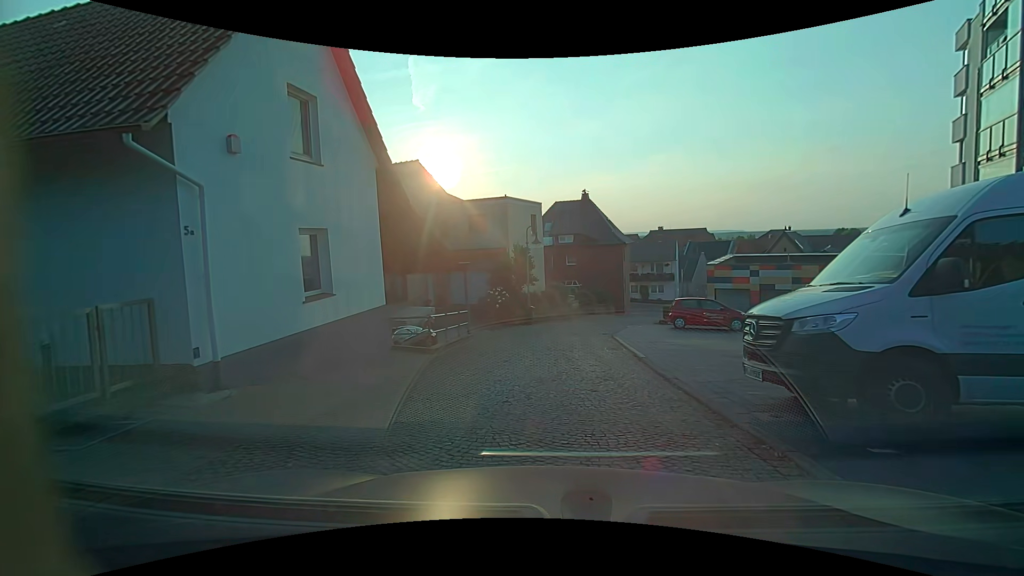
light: Day
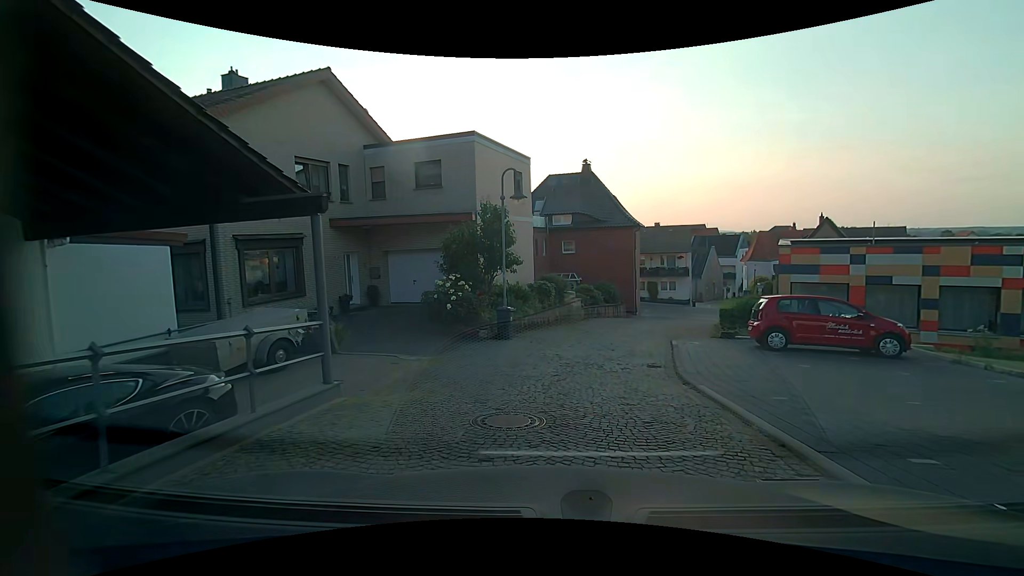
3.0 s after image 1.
(+0.2, +10.7) m; +1°
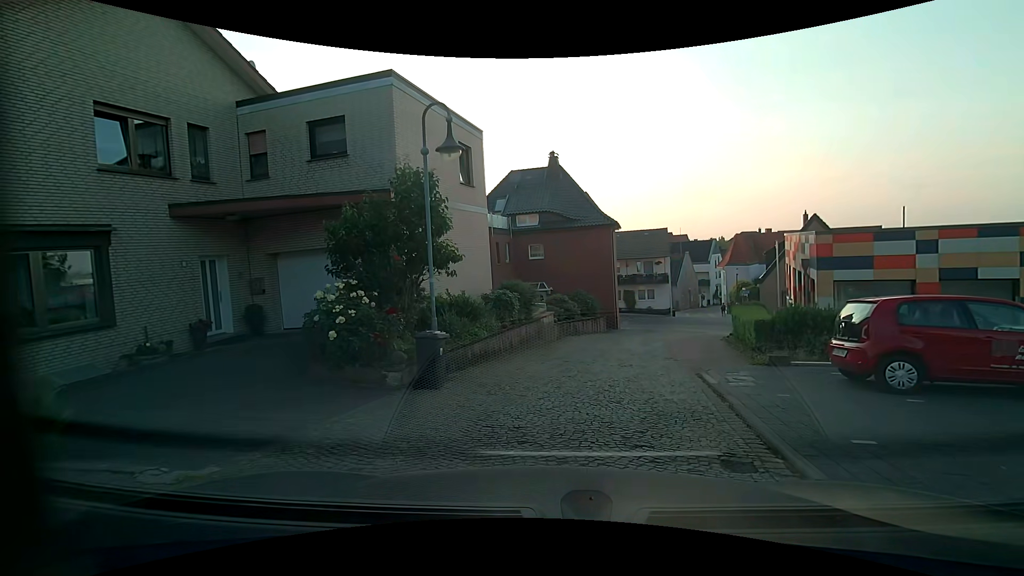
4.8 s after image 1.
(+0.3, +5.7) m; +4°
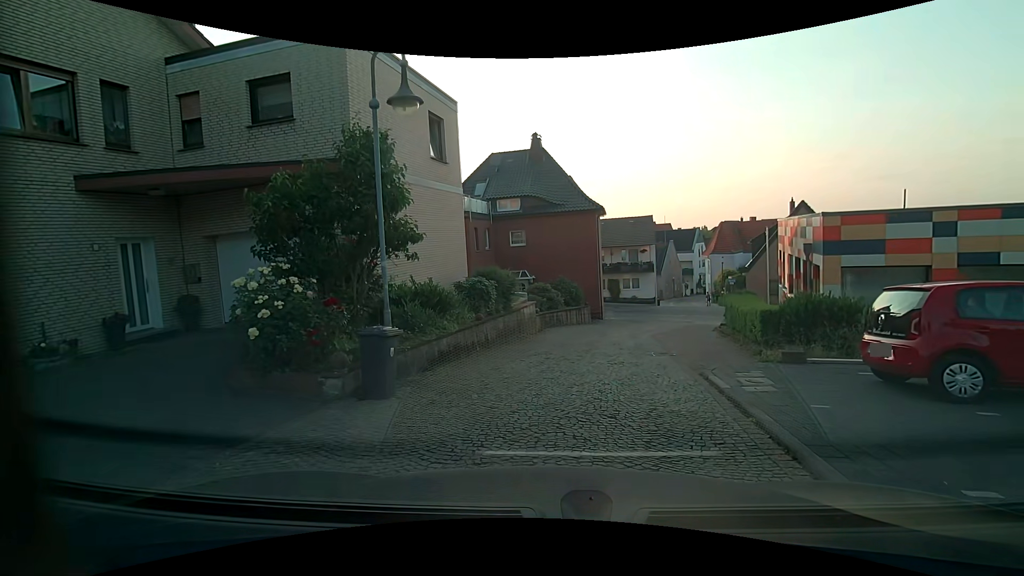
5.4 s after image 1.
(0.0, +1.6) m; +1°
